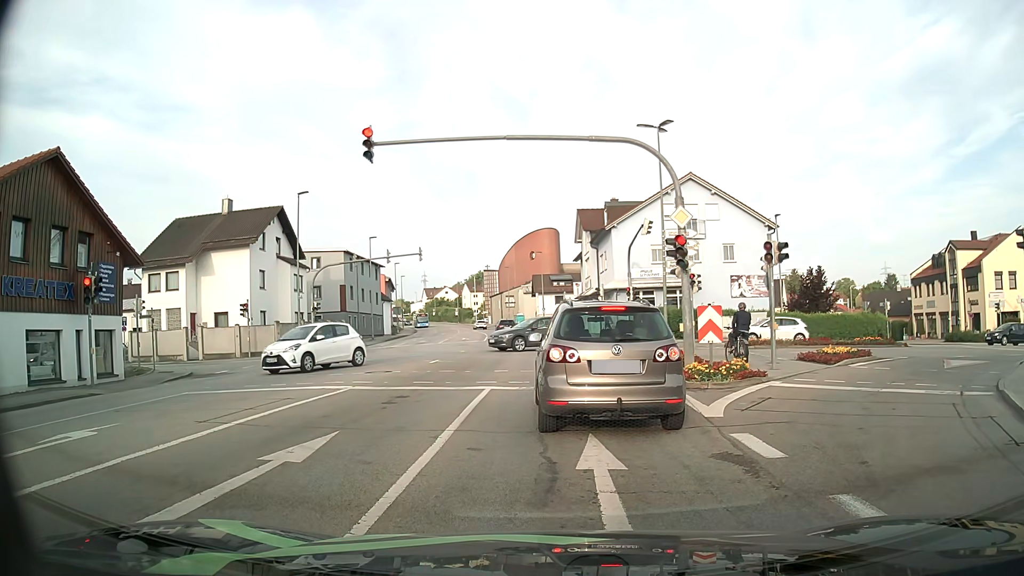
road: tertiary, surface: asphalt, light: Day
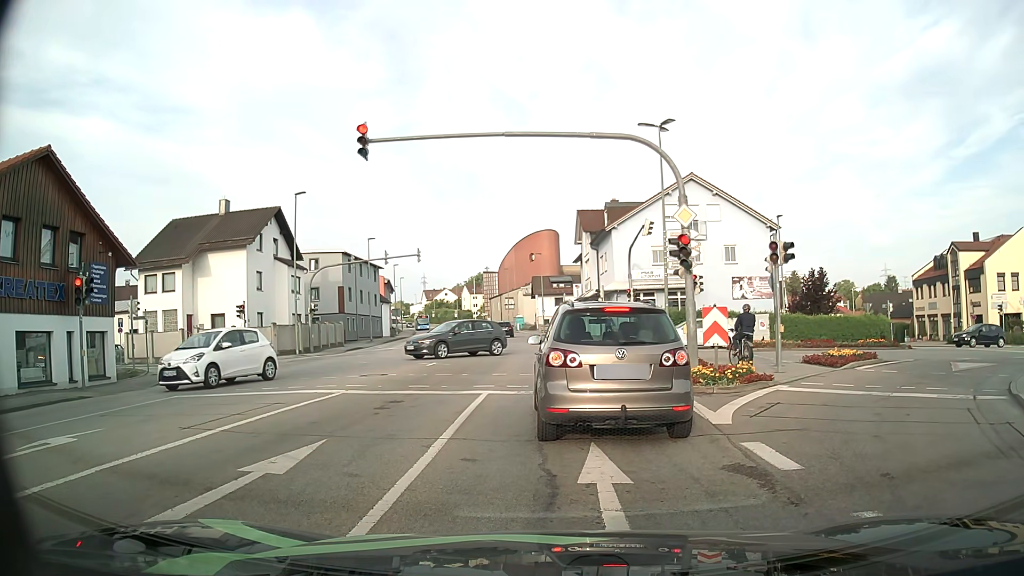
(0.0, +0.4) m; 0°
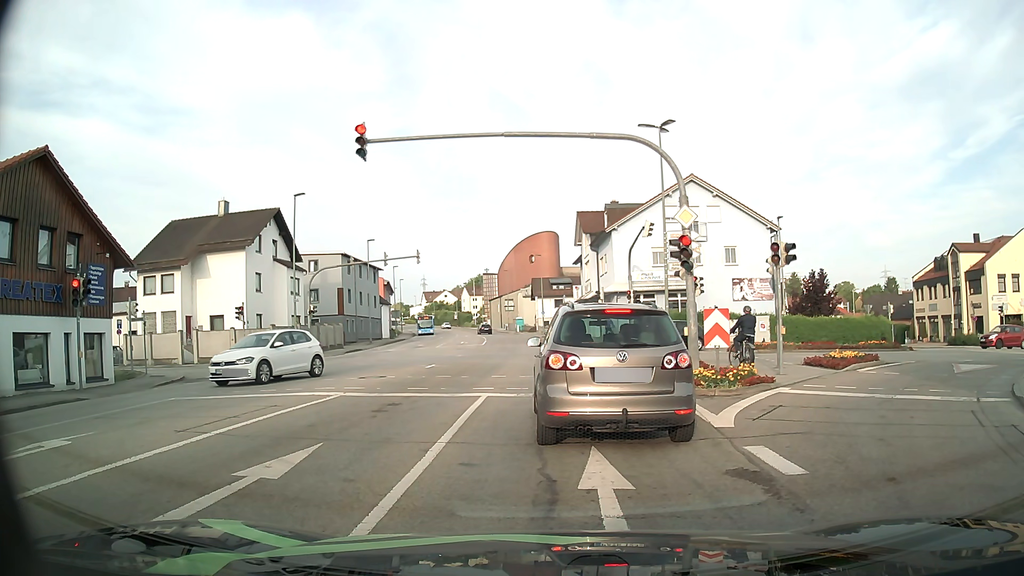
(0.0, +0.2) m; 0°
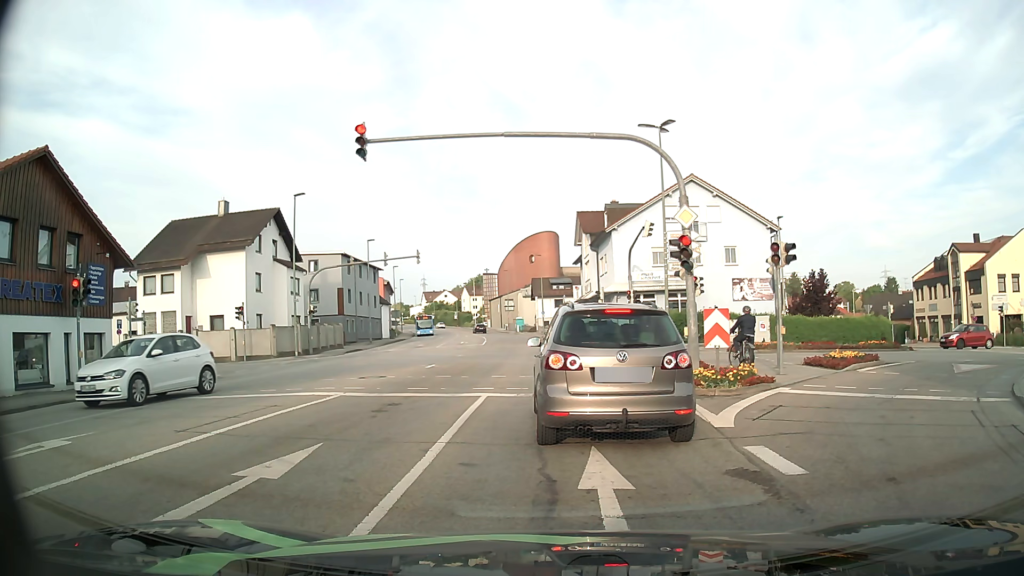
(0.0, 0.0) m; 0°
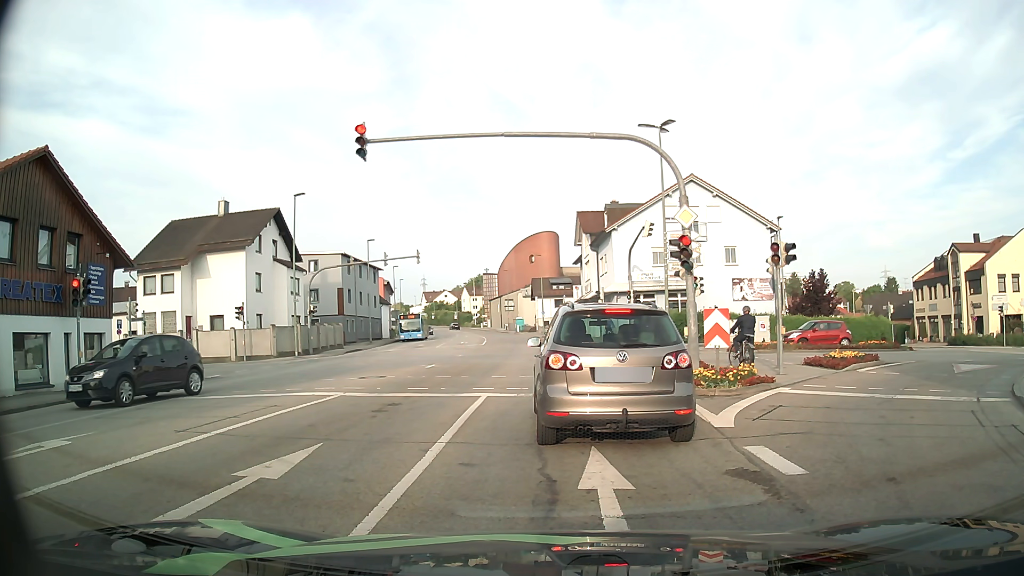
(0.0, 0.0) m; 0°
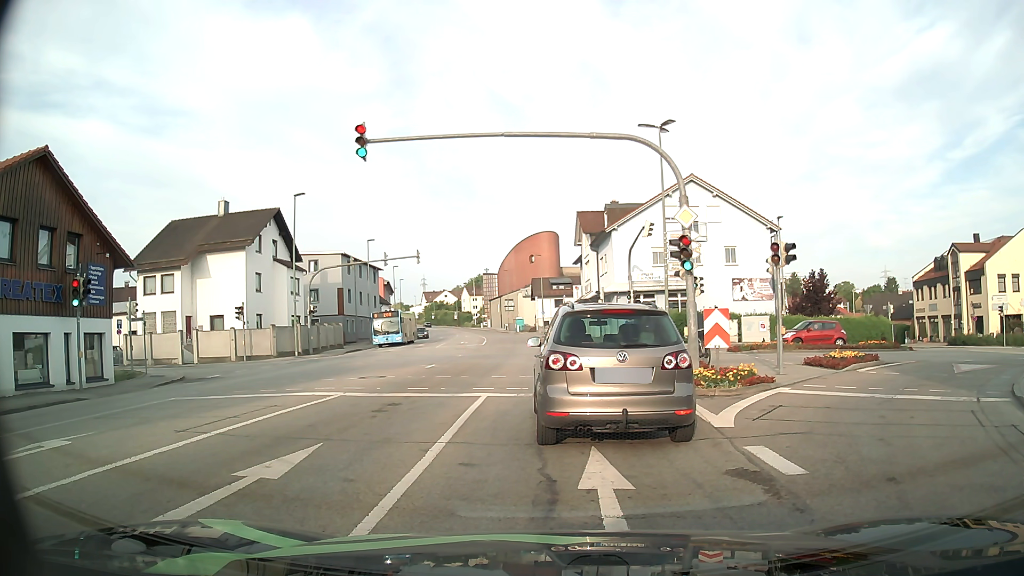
(0.0, 0.0) m; 0°
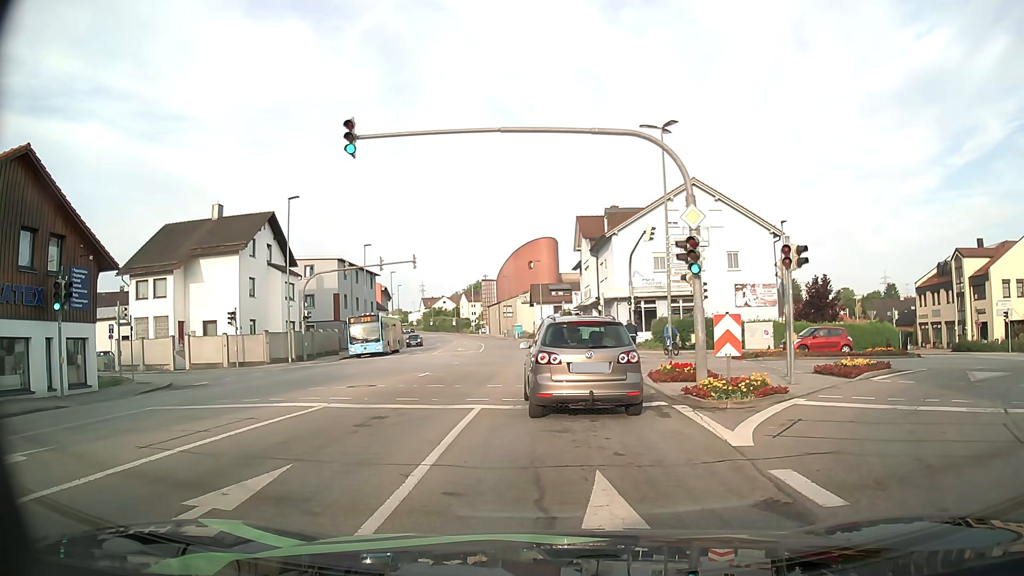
(0.0, +1.0) m; 0°
